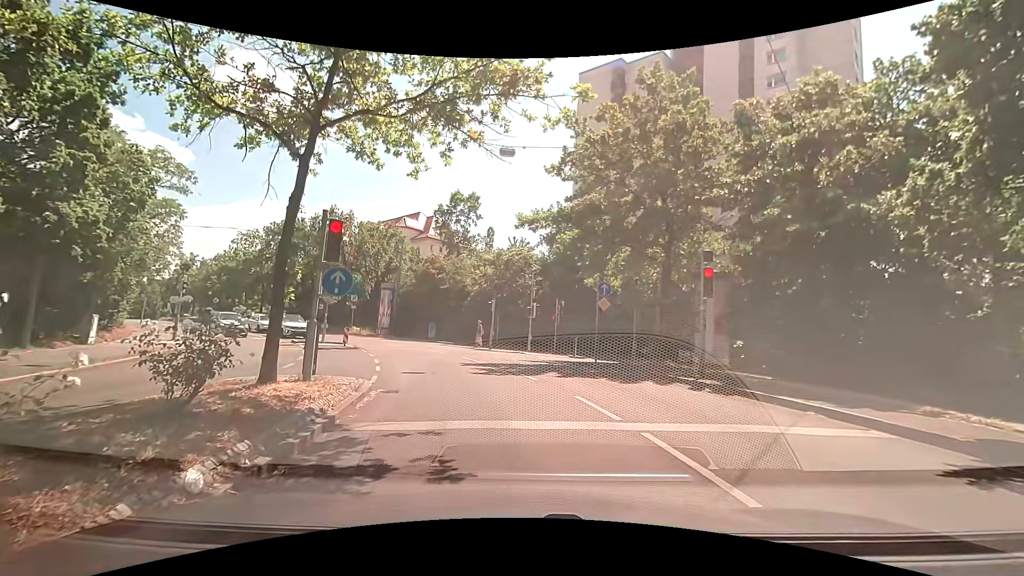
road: secondary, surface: asphalt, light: Day
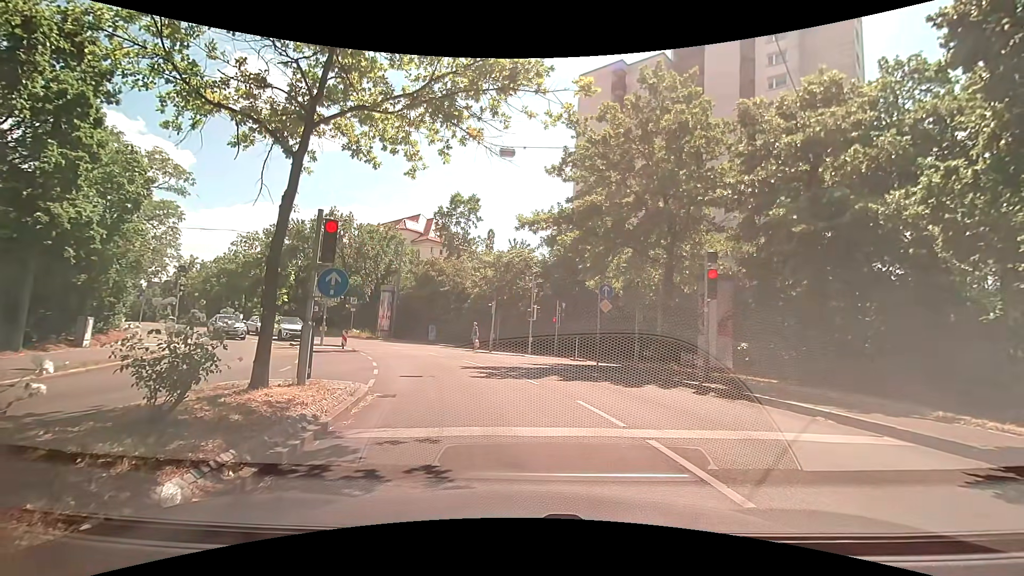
(0.0, +0.3) m; 0°
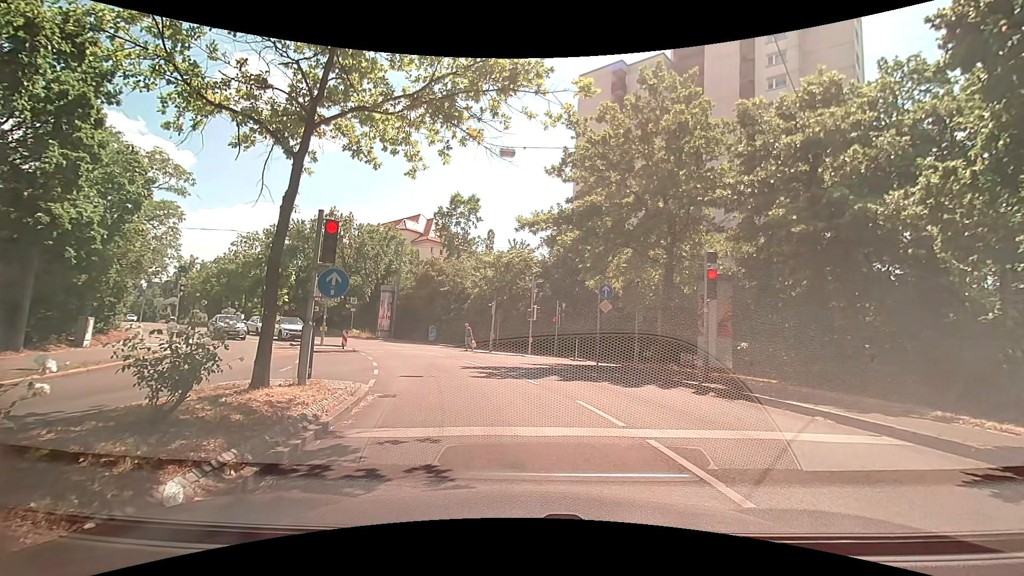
(0.0, +0.1) m; 0°
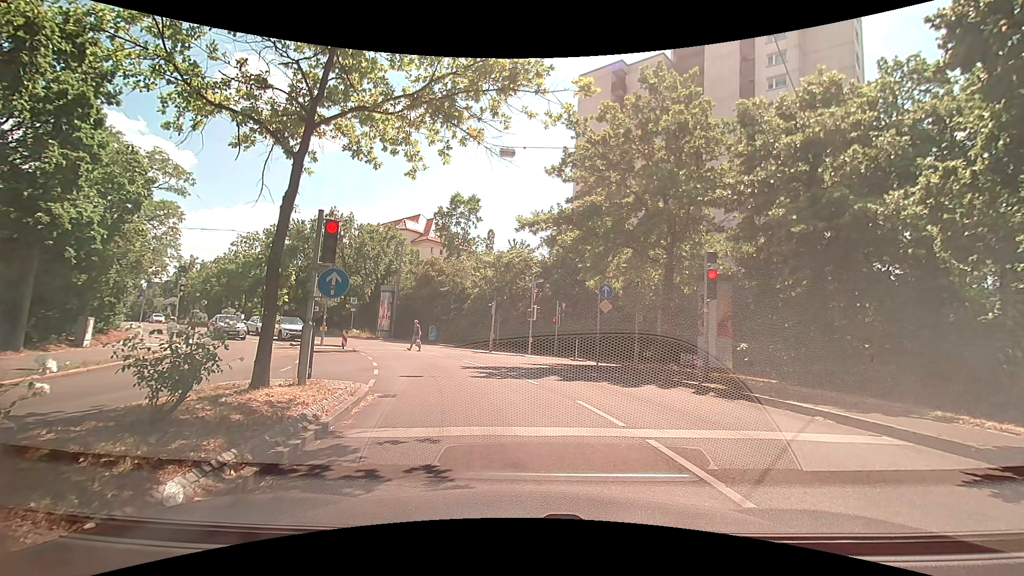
(0.0, 0.0) m; 0°
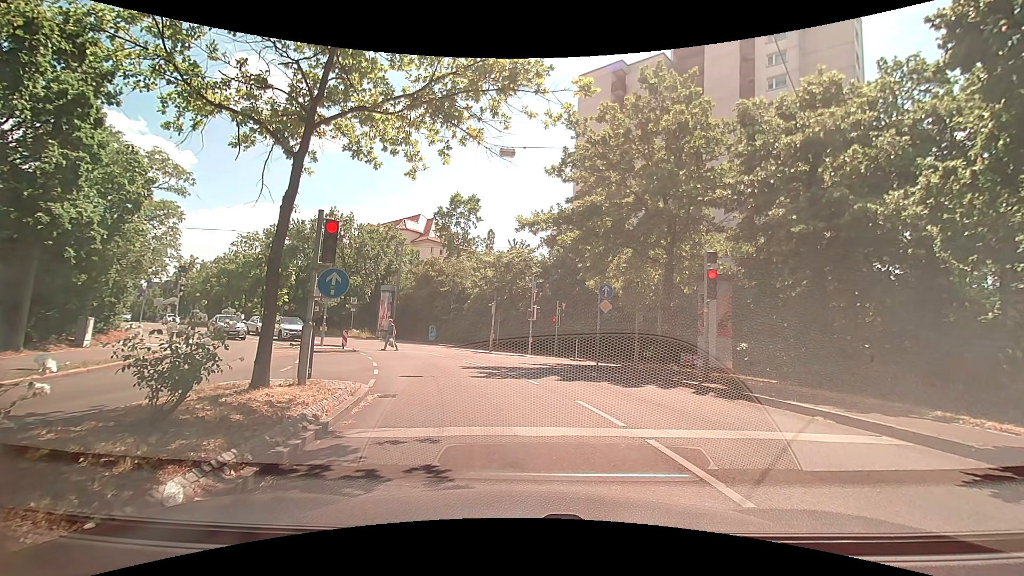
(0.0, 0.0) m; 0°
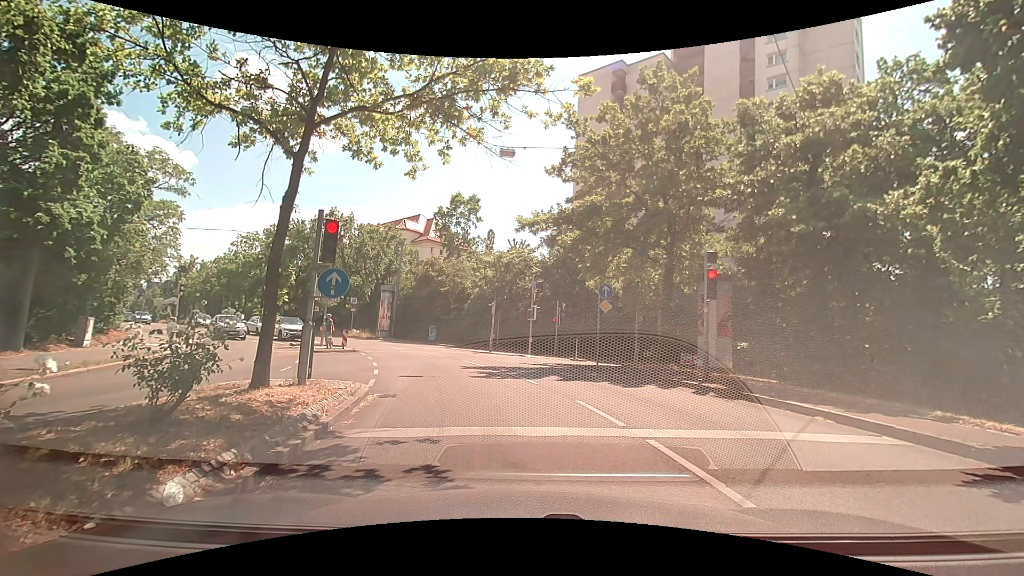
(0.0, 0.0) m; 0°
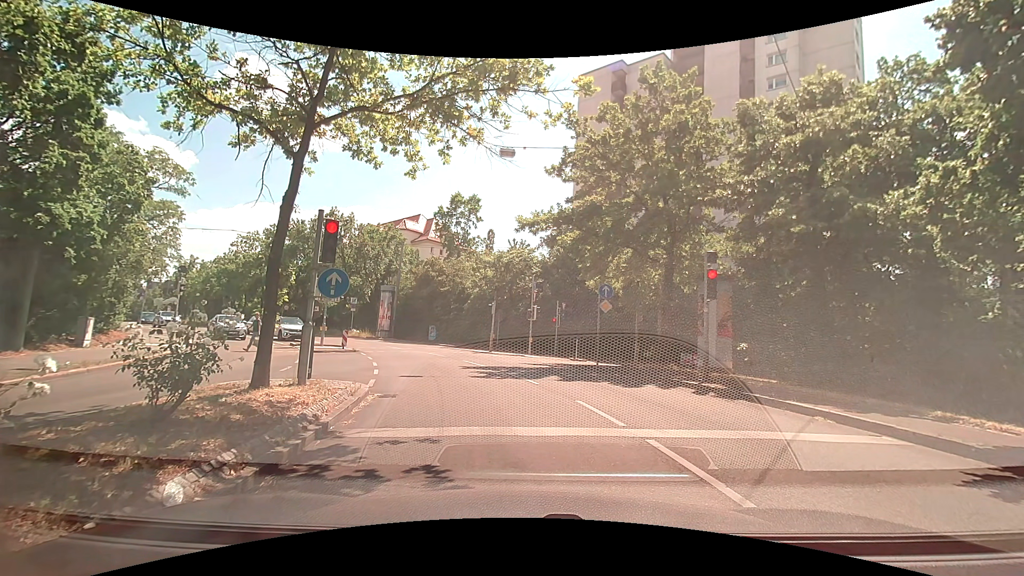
(0.0, 0.0) m; 0°
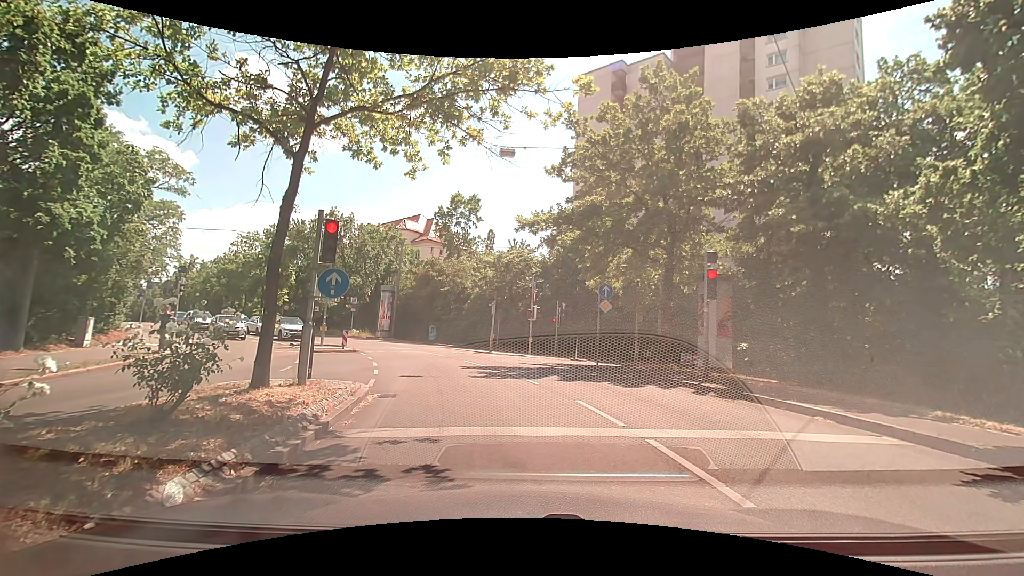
(0.0, 0.0) m; 0°
(0, +10) (-2, +20) (-6, +29) (-11, +38) (-17, +45) (-24, +52) (-31, +60) (-38, +67) (-44, +75) (-51, +82) m
